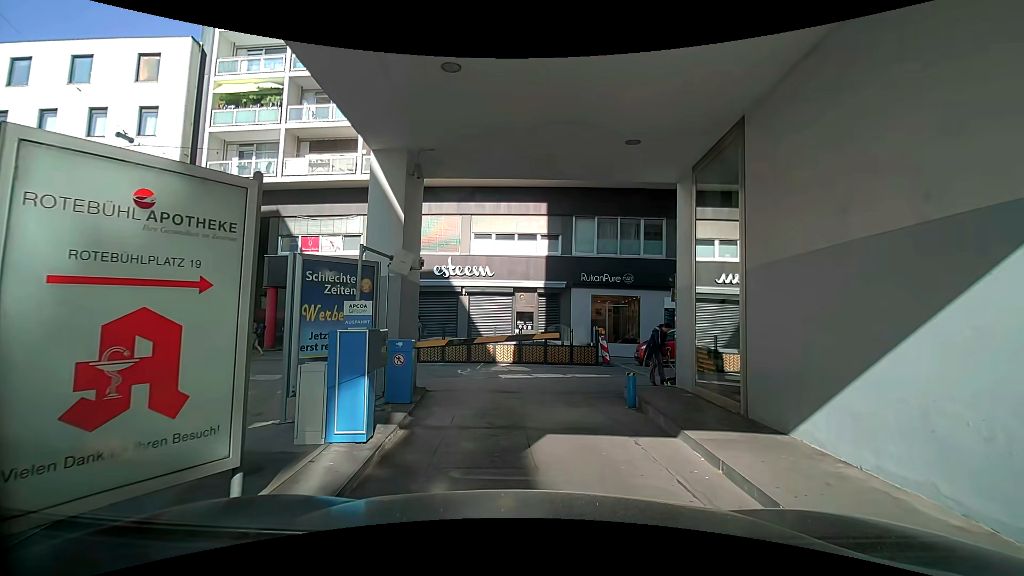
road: service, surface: asphalt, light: Day
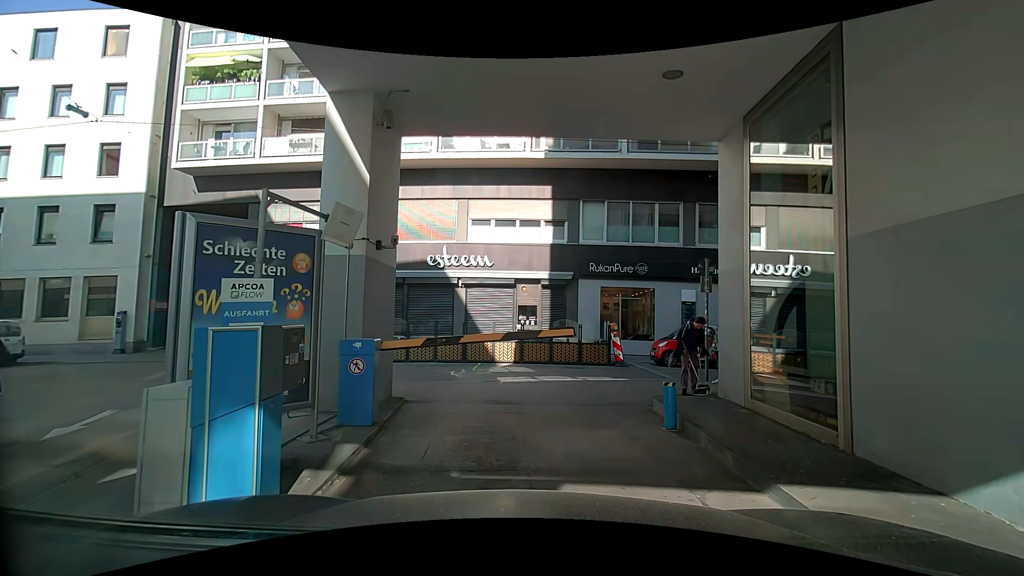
(0.0, +2.2) m; 0°
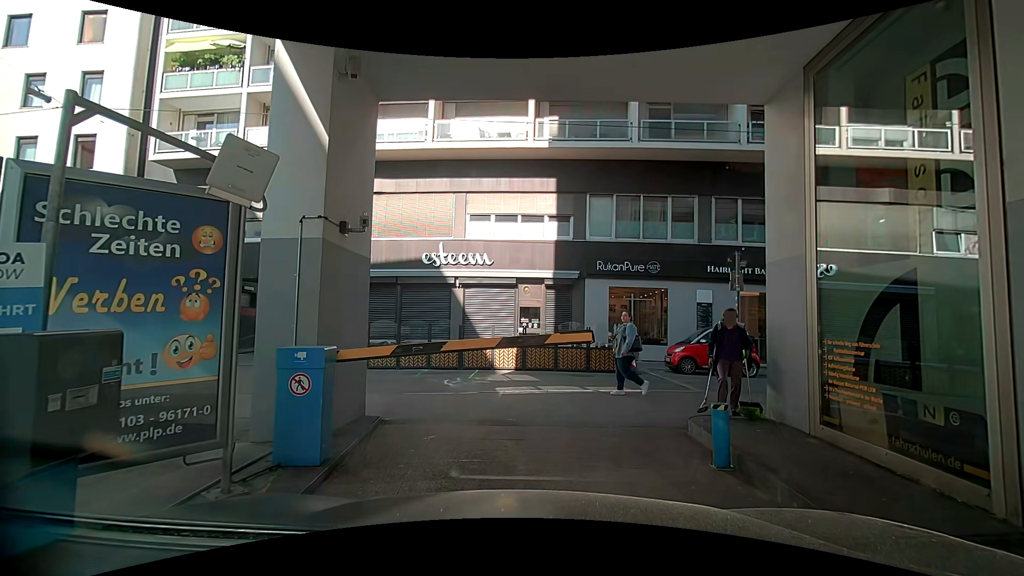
(0.0, +1.6) m; 0°
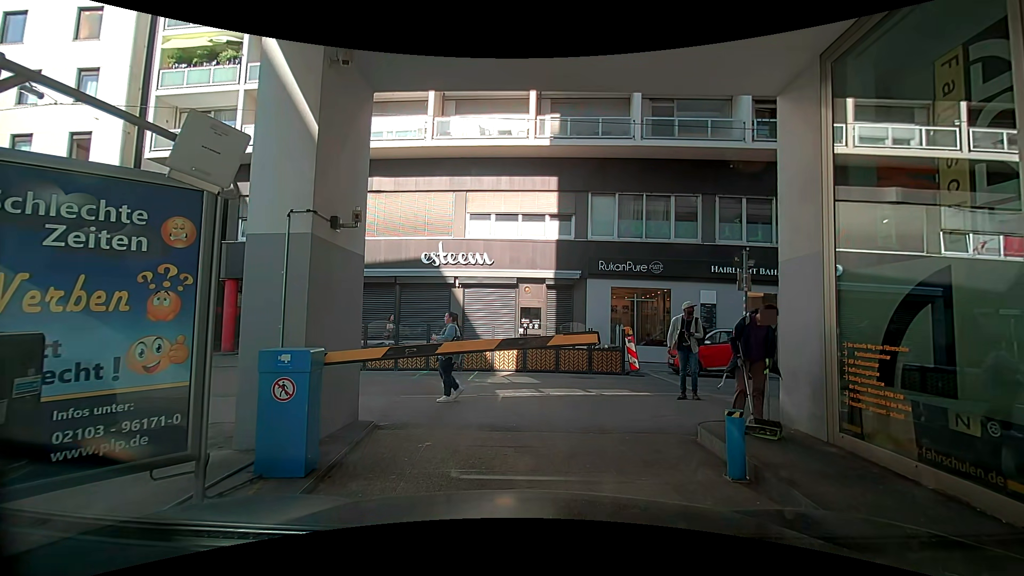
(0.0, +0.4) m; 0°
